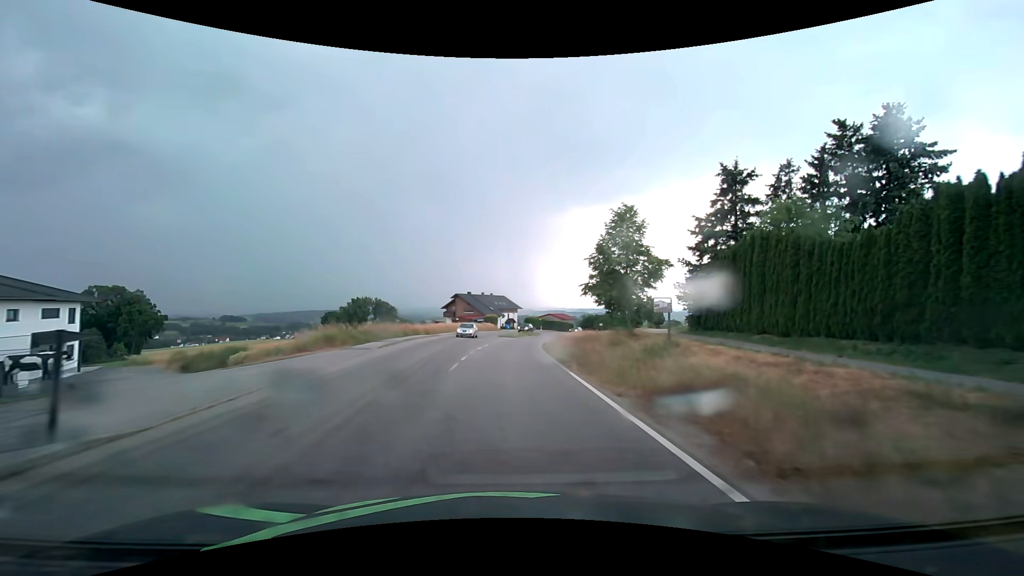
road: secondary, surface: asphalt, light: Day
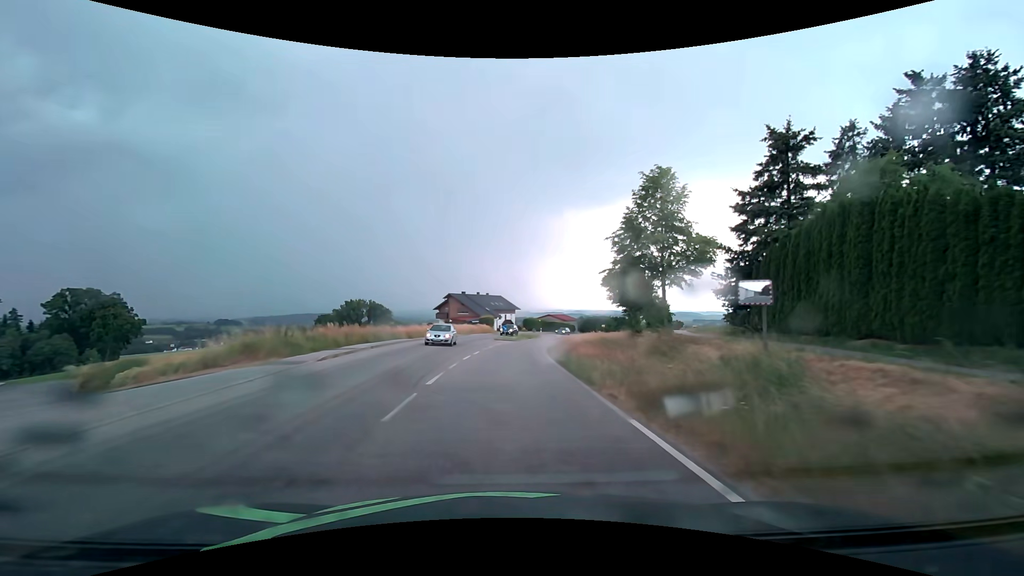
(0.0, +7.8) m; 0°
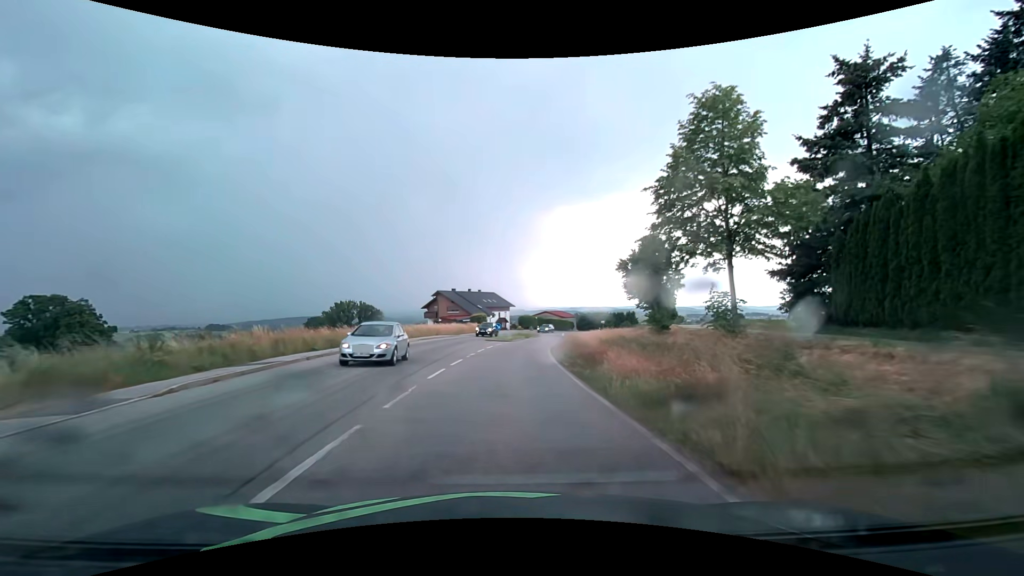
(+0.1, +7.8) m; +1°
